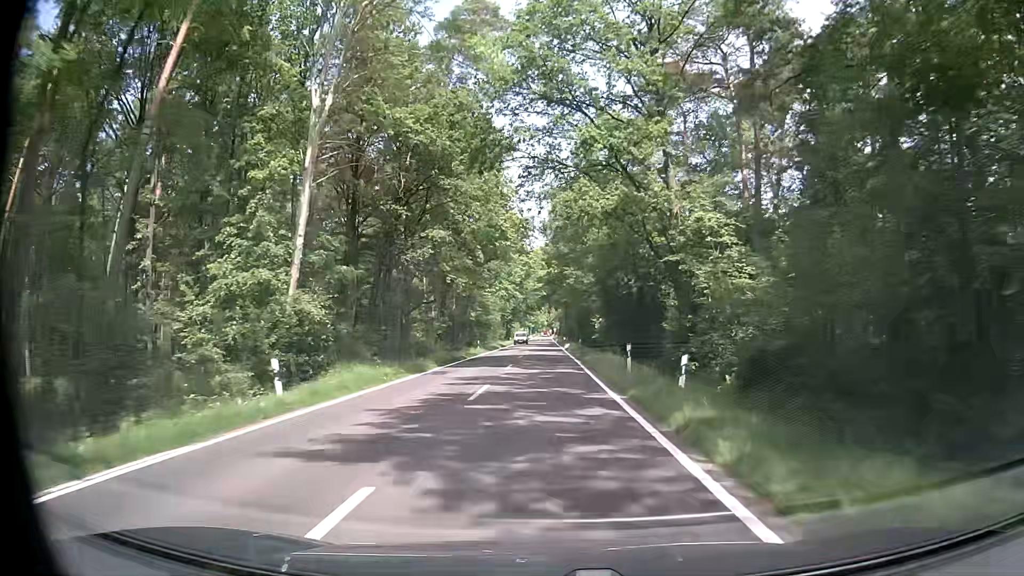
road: tertiary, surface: asphalt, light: Day
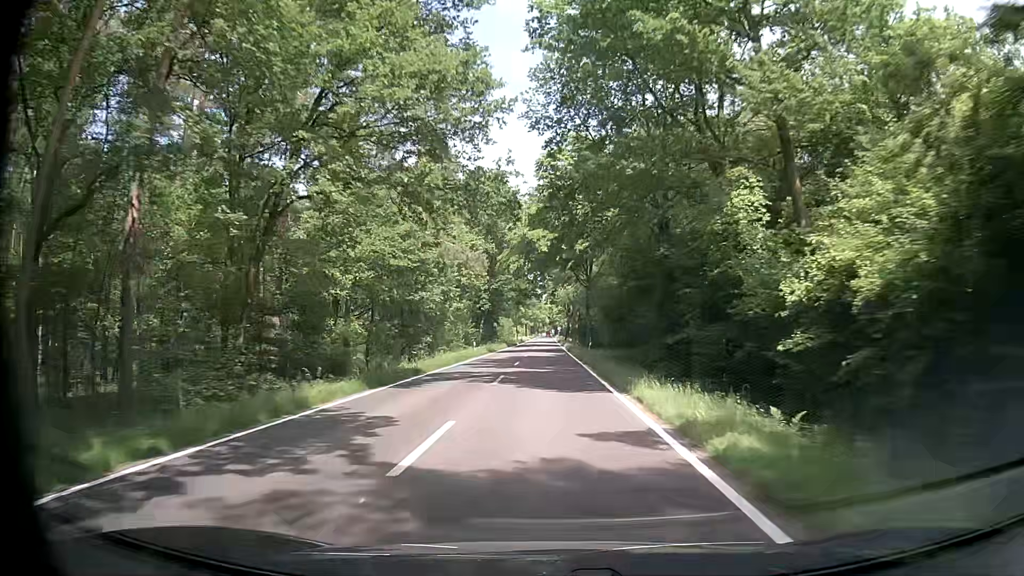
(+1.3, +54.9) m; +2°
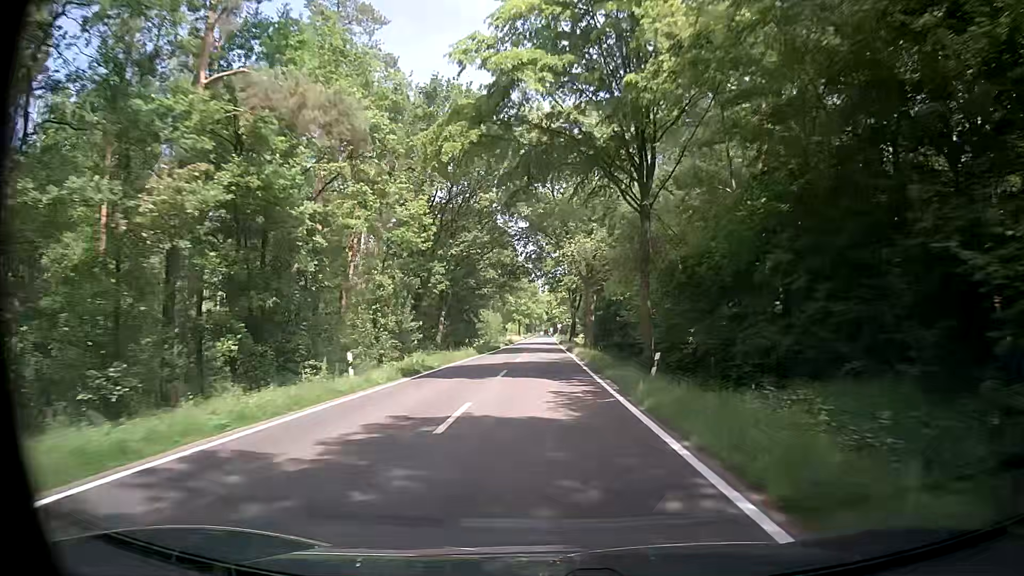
(-0.3, +32.9) m; -1°
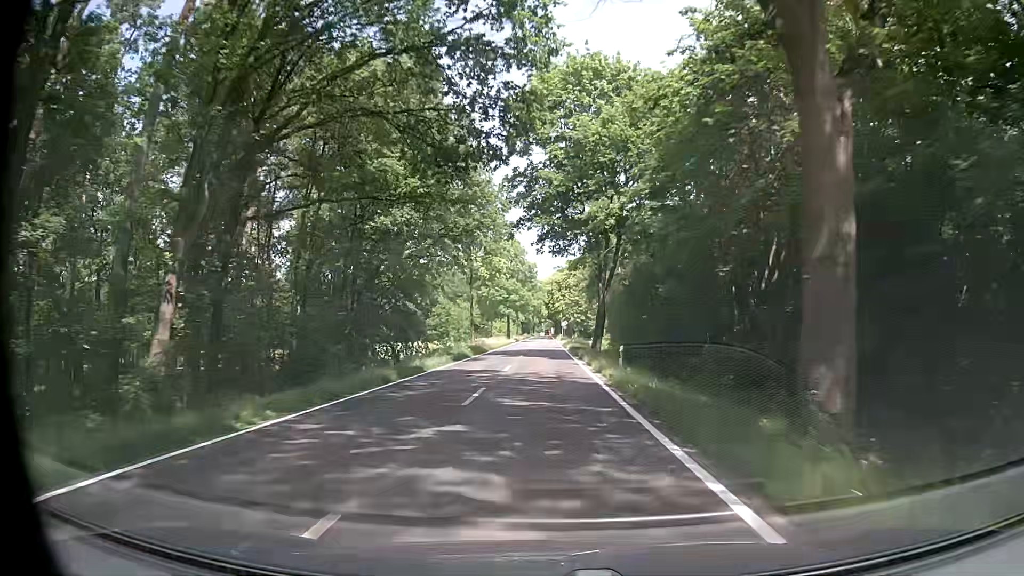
(+0.2, +43.9) m; 0°
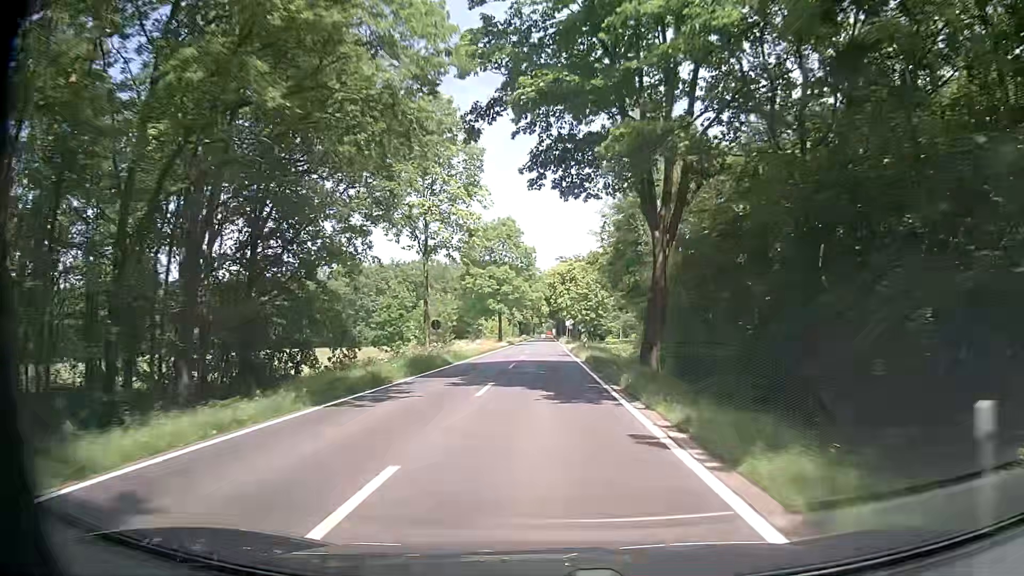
(+0.2, +21.9) m; +2°
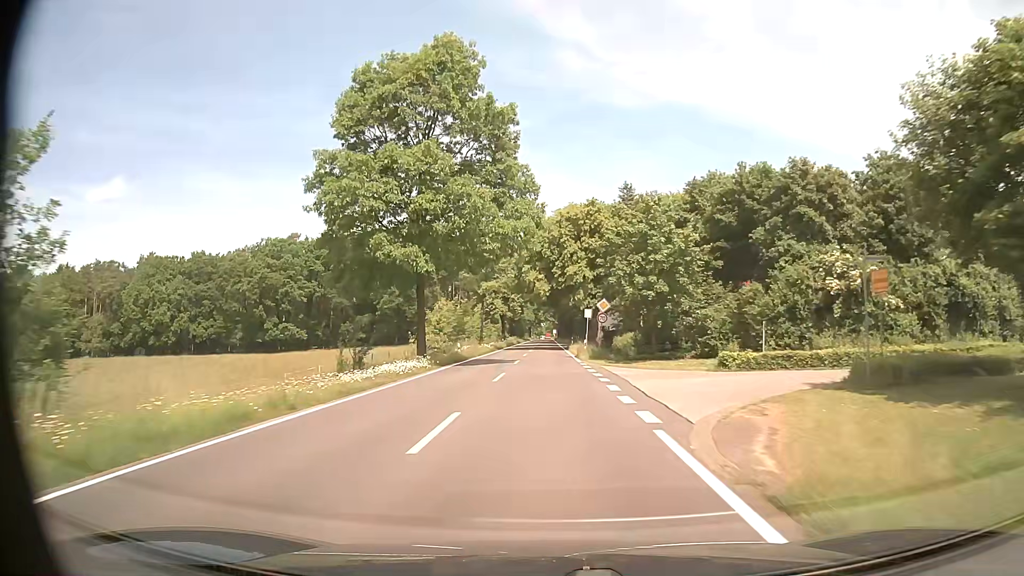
(-1.4, +54.6) m; -1°
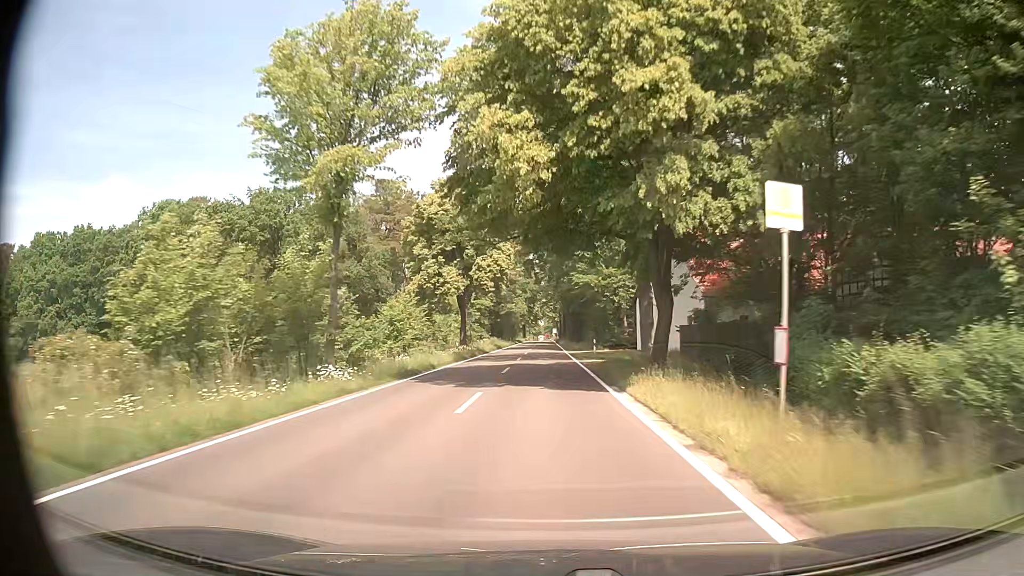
(-0.2, +43.6) m; 0°
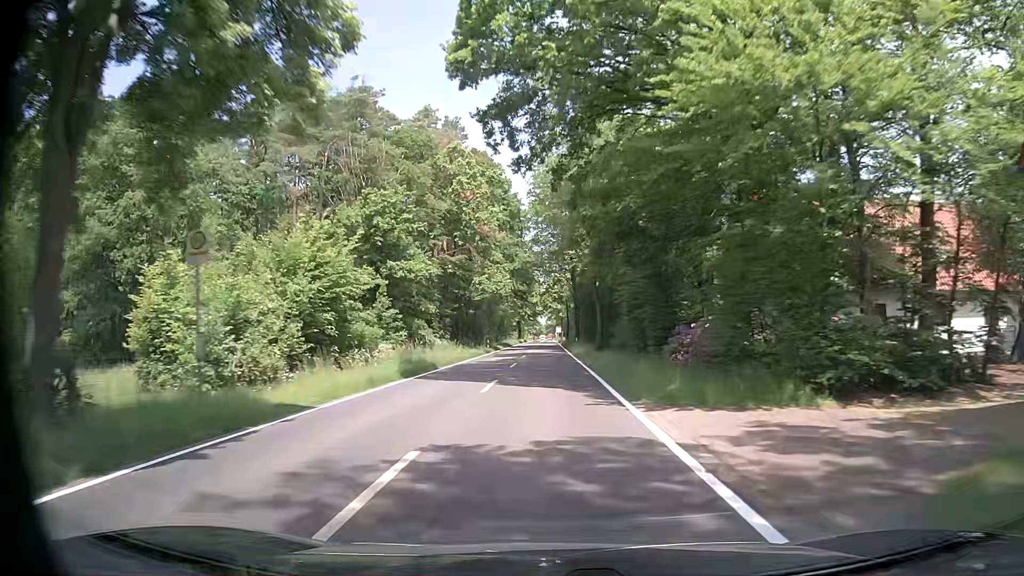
(+0.1, +43.6) m; 0°
(0, +10) (0, +20) (0, +30) (0, +40) (0, +50) (0, +60) (0, +70) (0, +80) (0, +90) (0, +100) m
